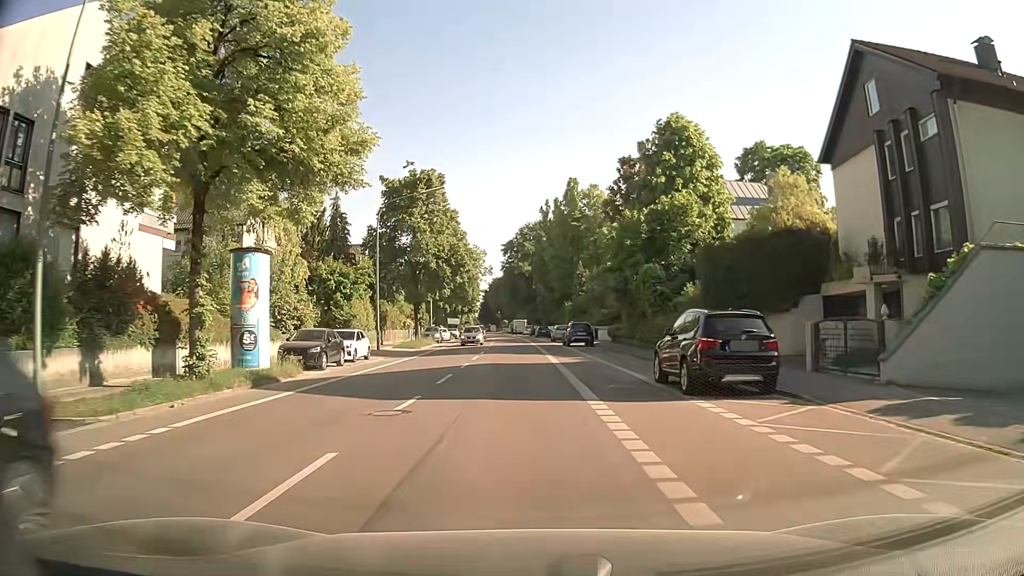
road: secondary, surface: asphalt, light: Day
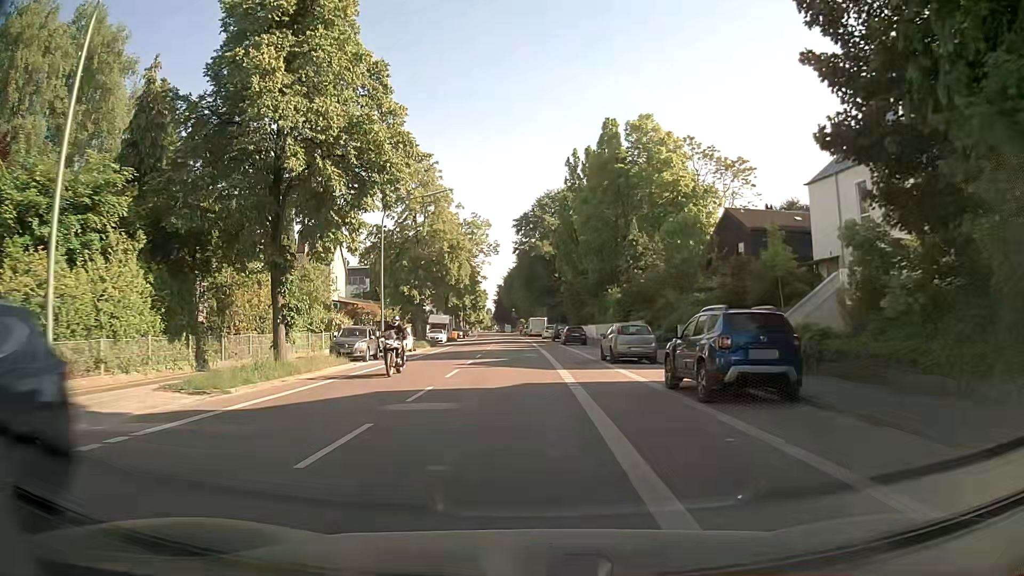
(-0.2, +33.6) m; -2°
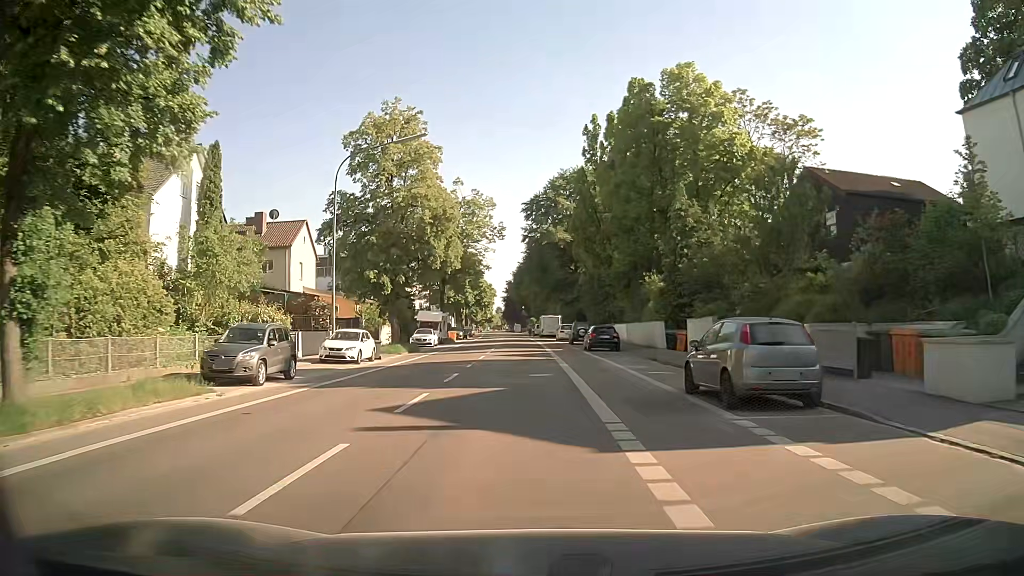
(-0.1, +13.7) m; -1°
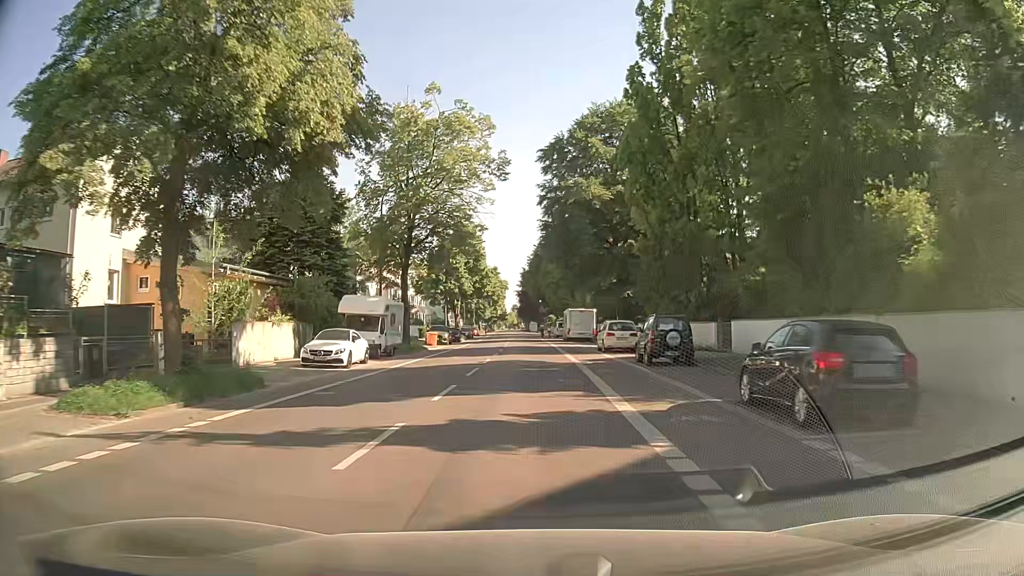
(-0.2, +28.3) m; -1°
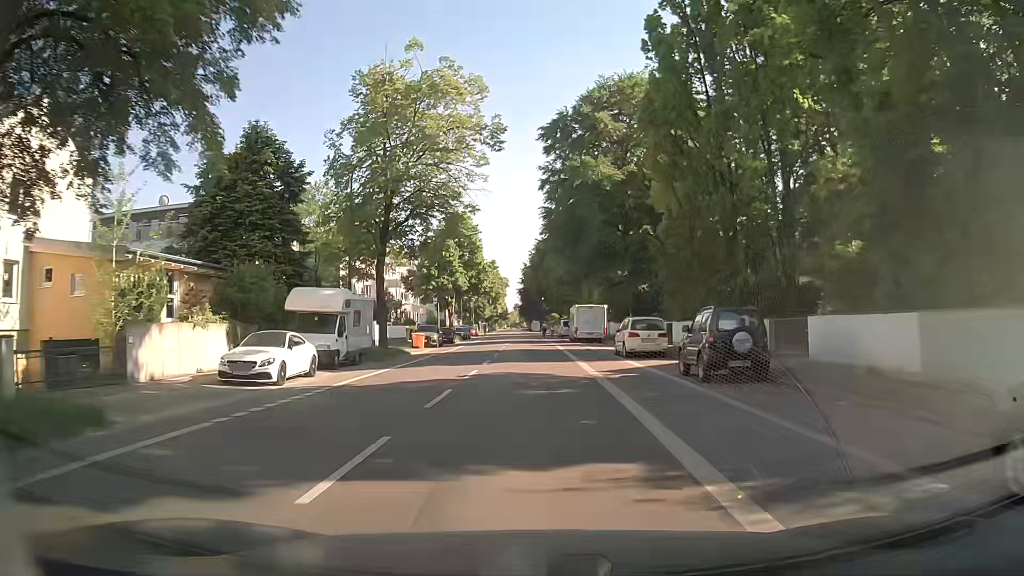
(0.0, +7.2) m; 0°
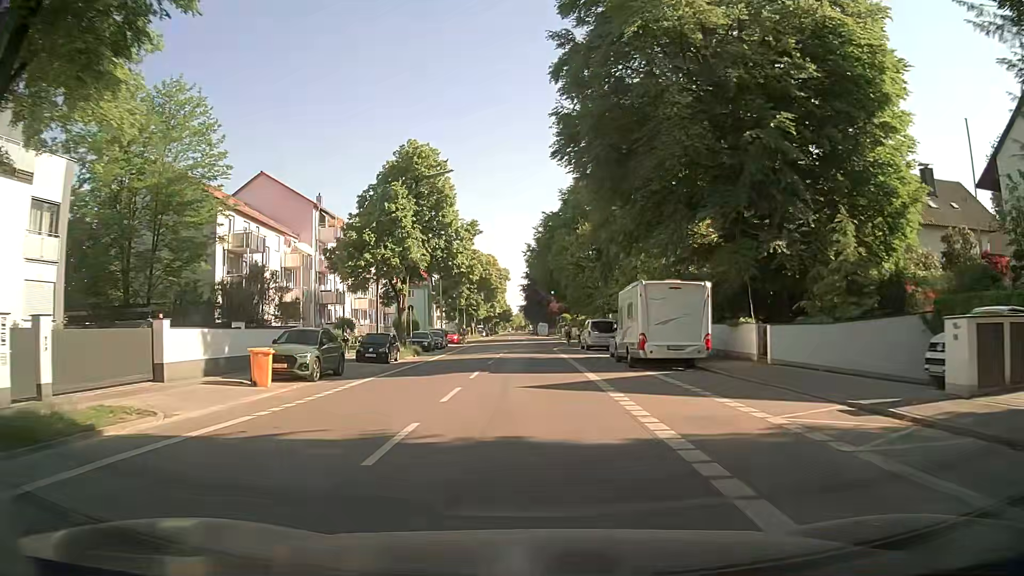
(-0.2, +28.4) m; -1°
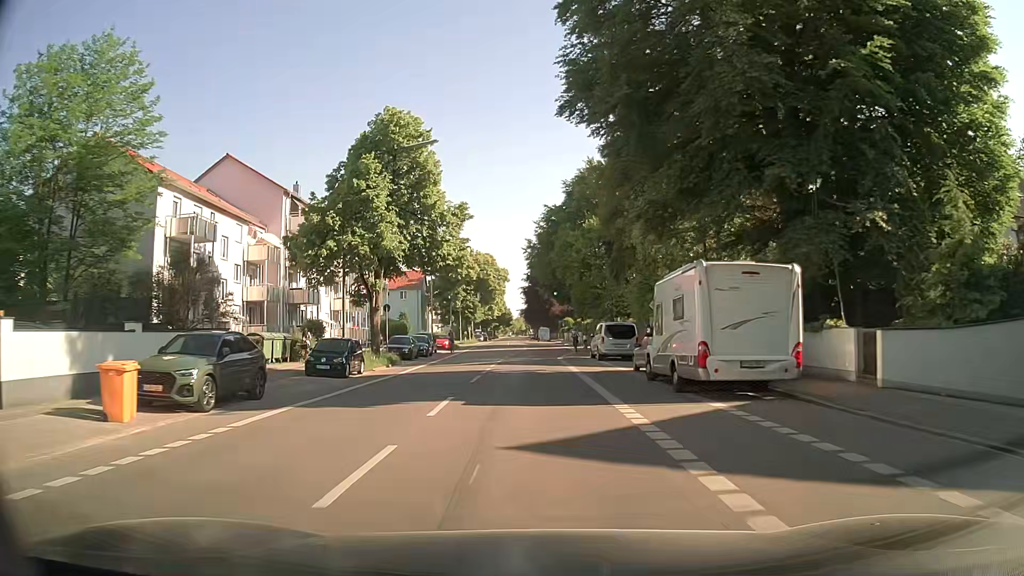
(0.0, +7.4) m; 0°
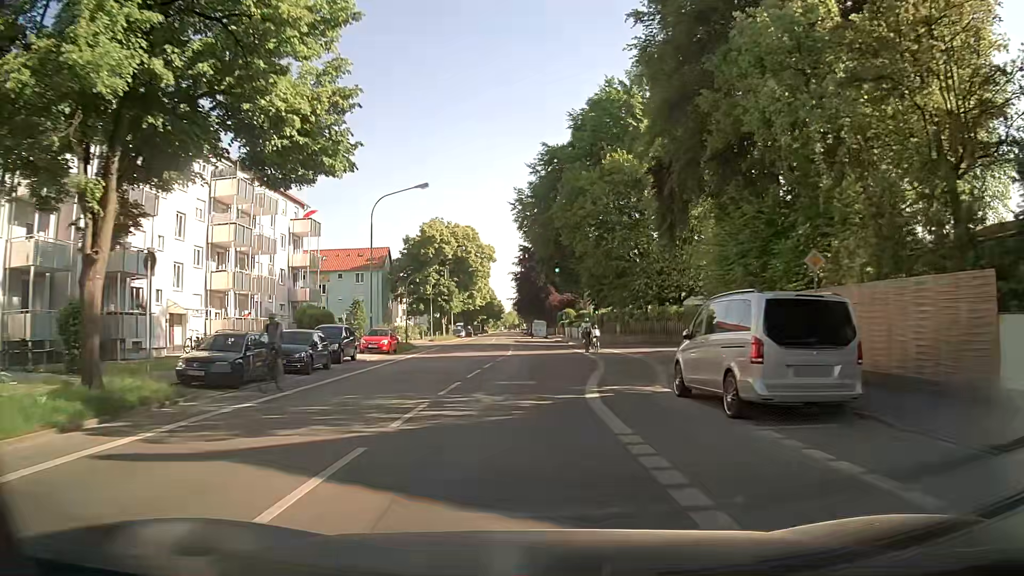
(-0.1, +23.3) m; 0°
(0, +10) (0, +20) (0, +30) (0, +40) (0, +50) (-1, +60) (-1, +70) (-2, +80) (-3, +90) (-3, +100) m
